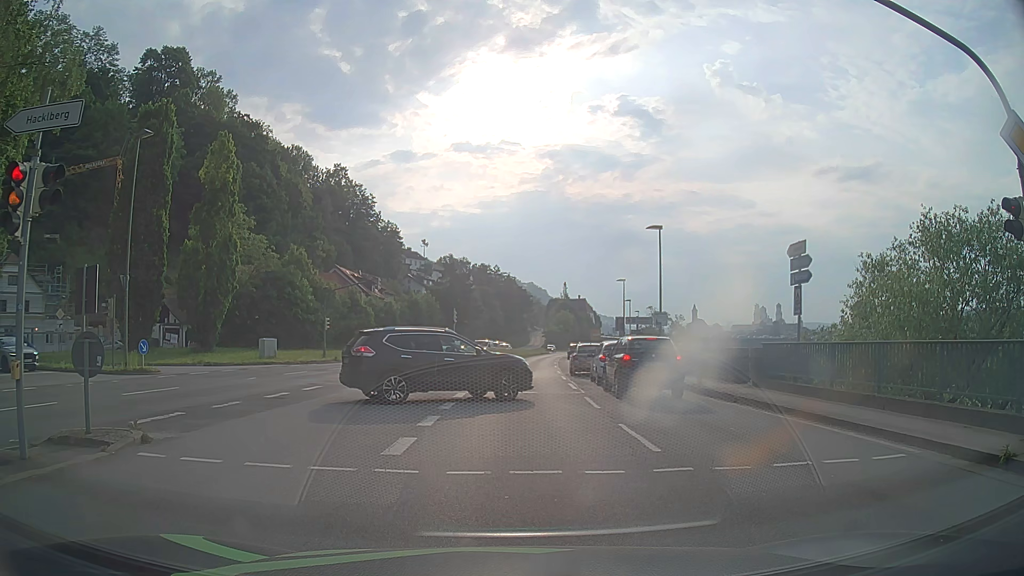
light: Day
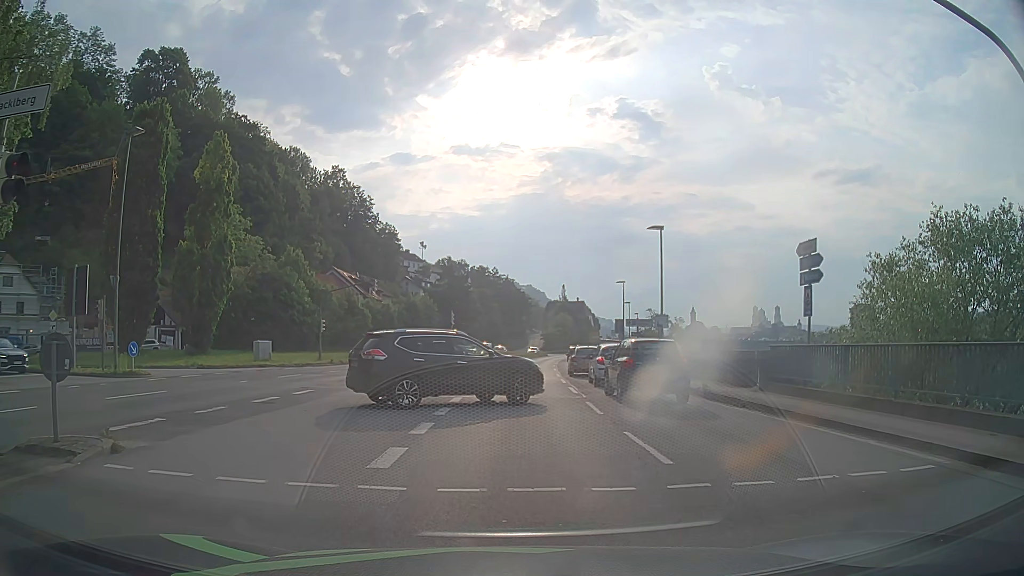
(0.0, +0.7) m; 0°
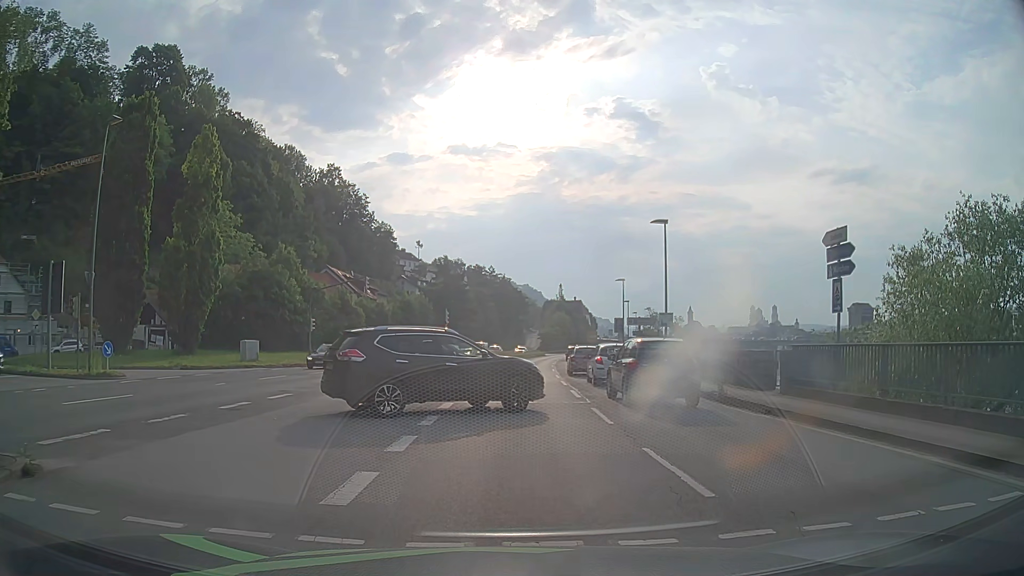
(+0.1, +1.8) m; +3°
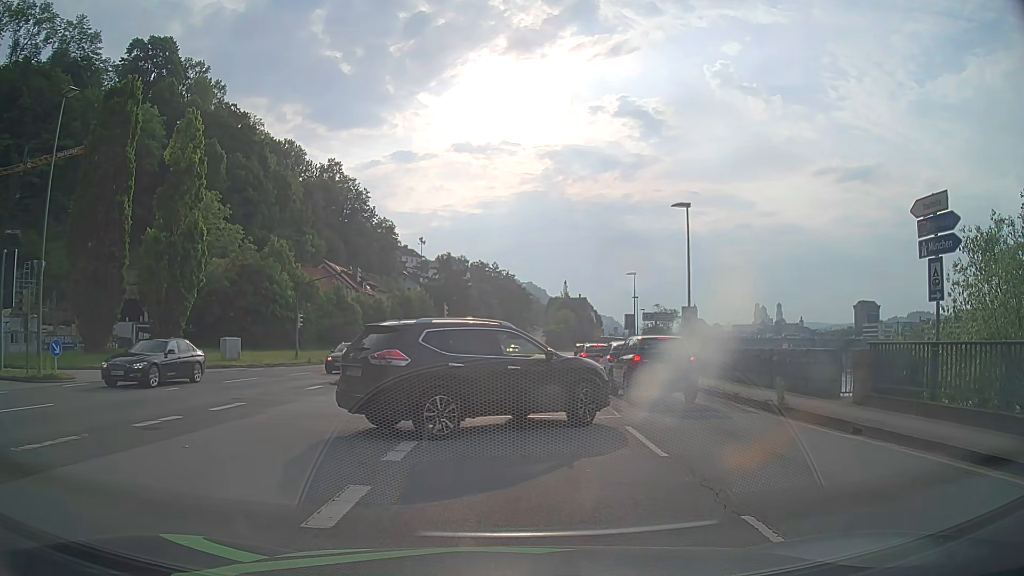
(-0.1, +3.8) m; -2°
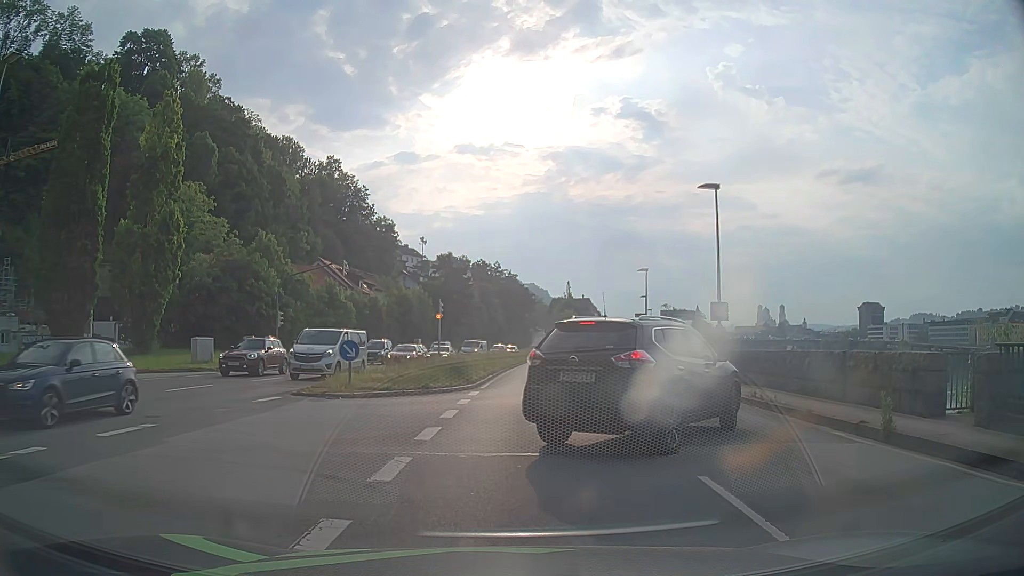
(0.0, +4.3) m; +2°
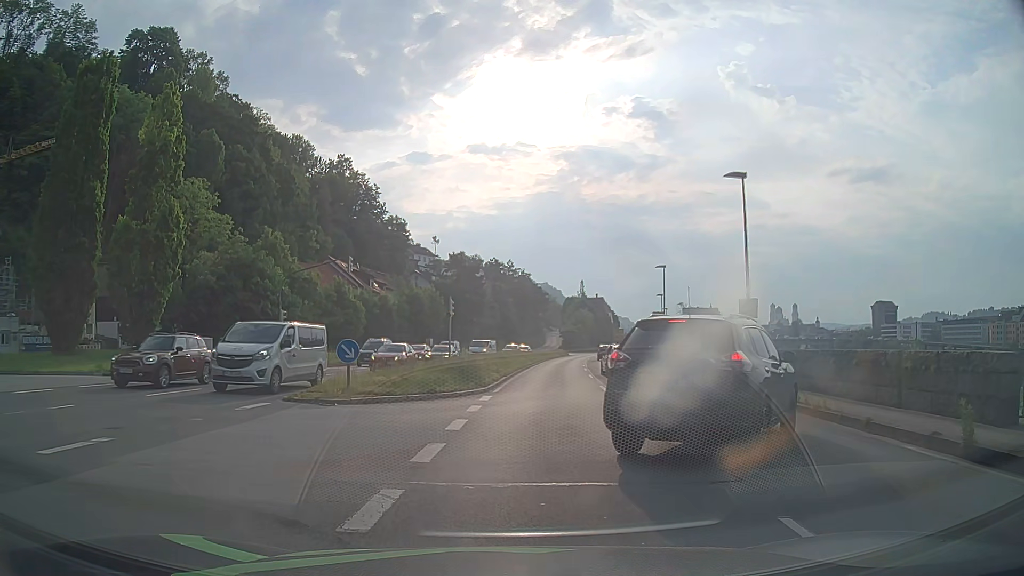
(0.0, +1.9) m; -2°
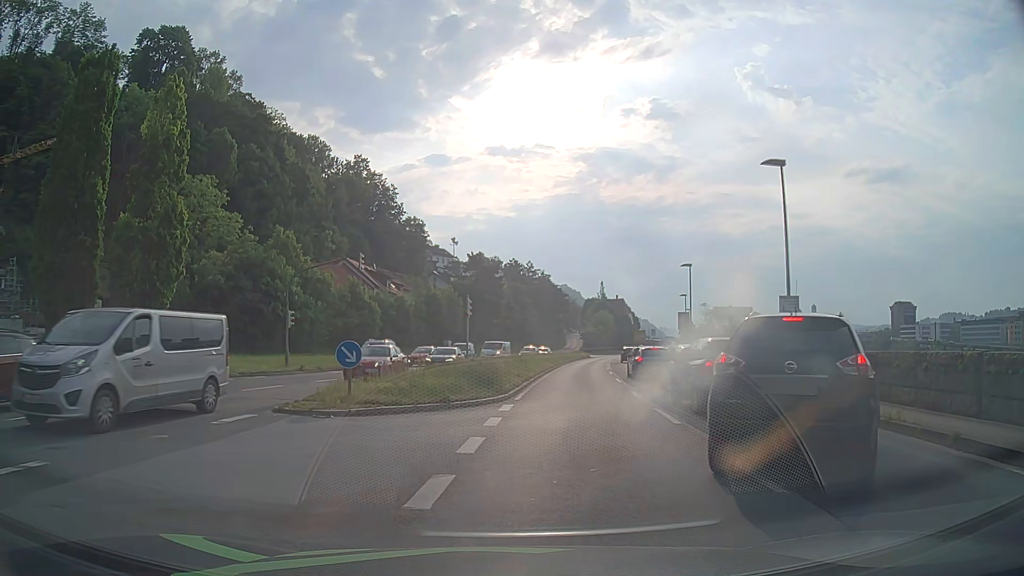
(0.0, +2.2) m; -1°
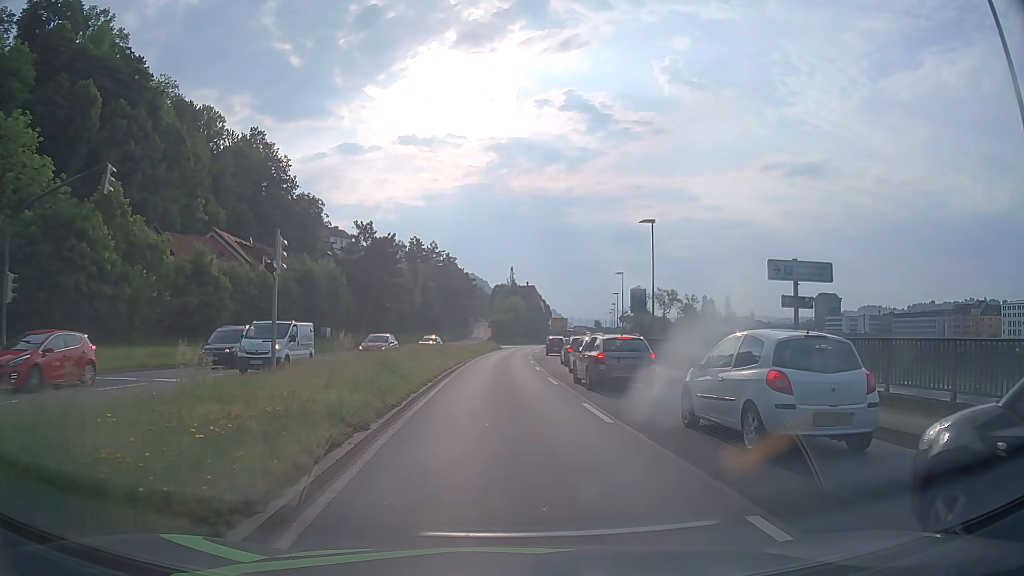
(+1.0, +16.4) m; +8°
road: primary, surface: asphalt
